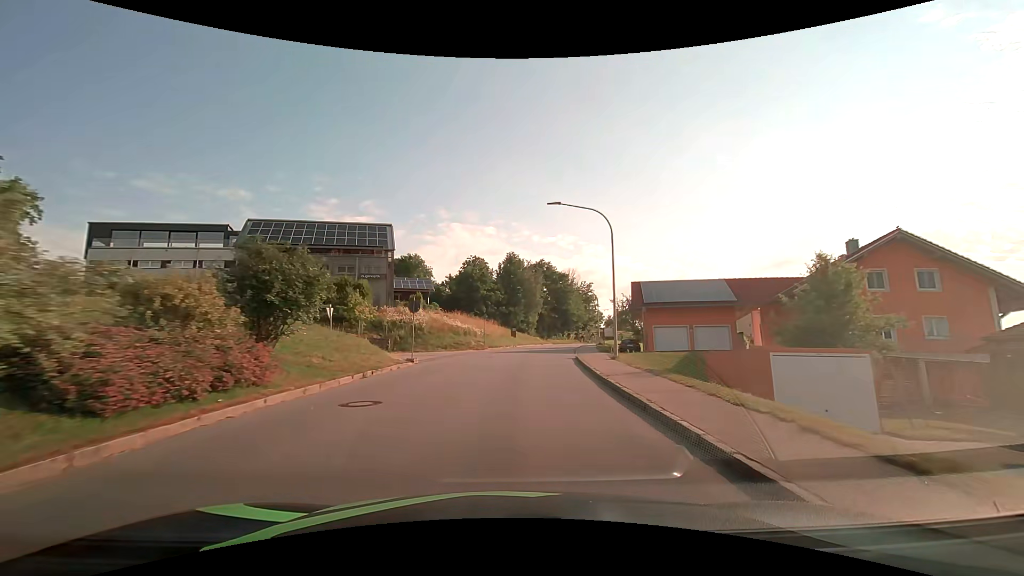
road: tertiary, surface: asphalt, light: Day
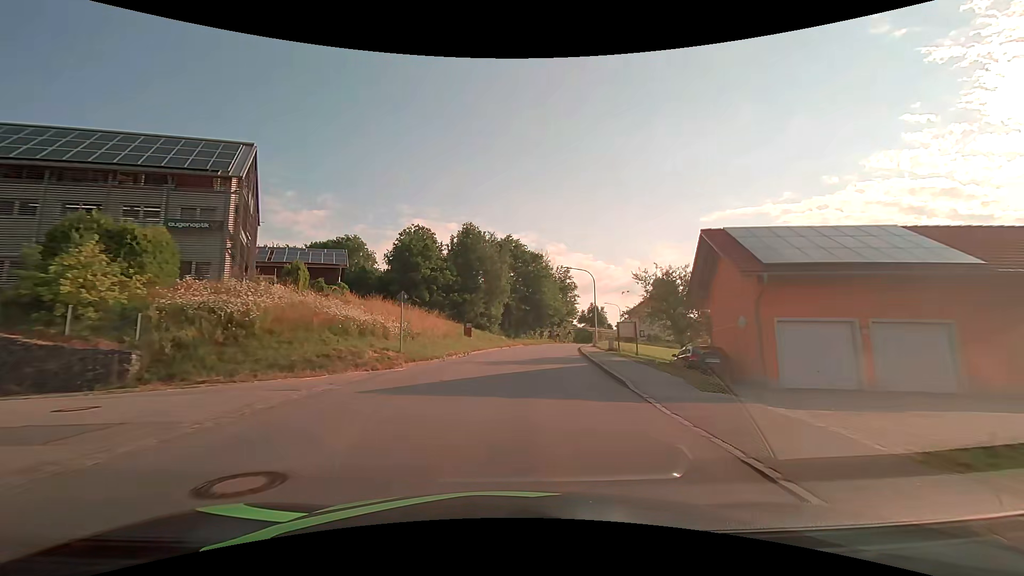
(+0.6, +22.8) m; +4°
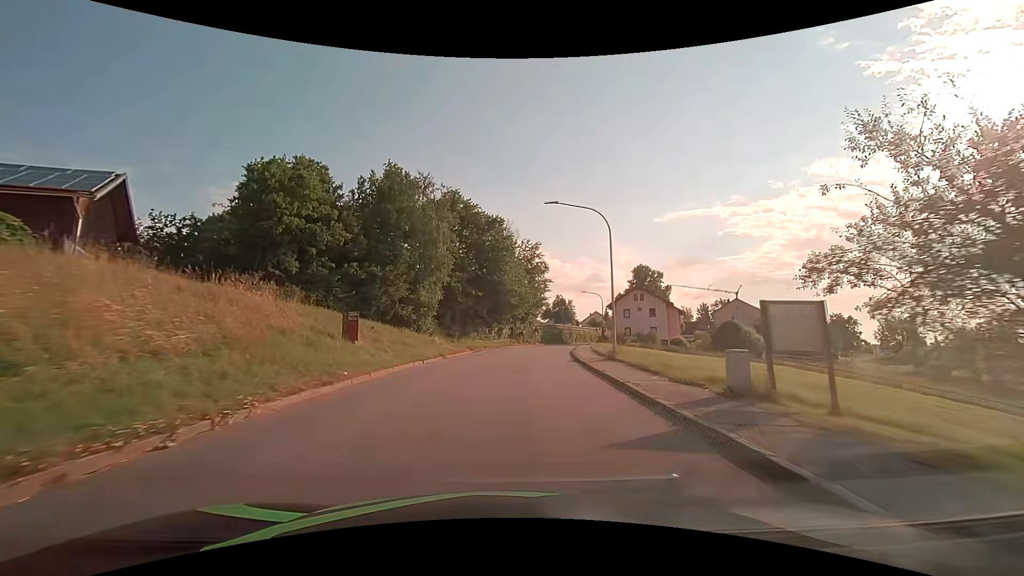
(+1.1, +22.8) m; +5°
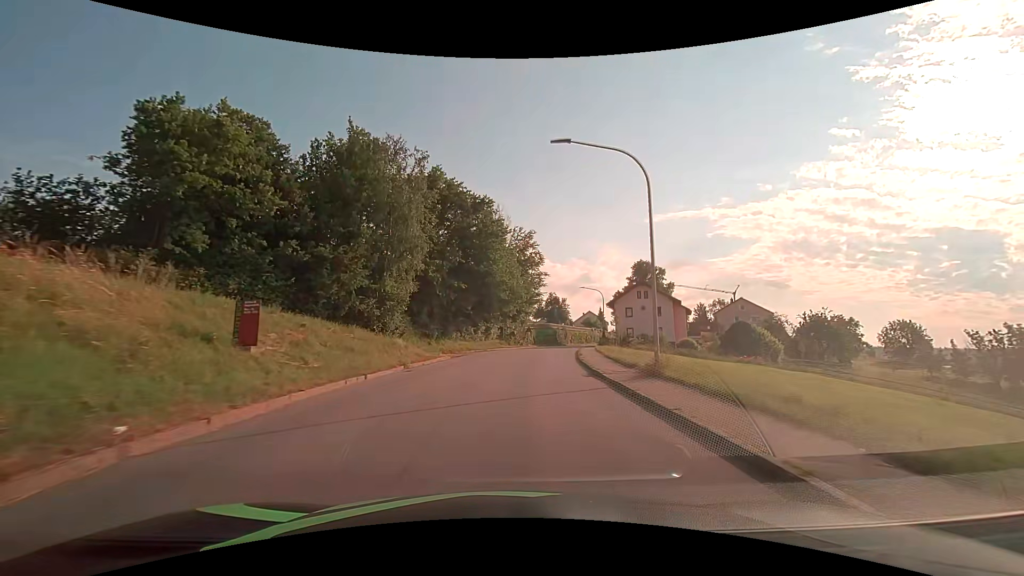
(0.0, +7.7) m; +1°
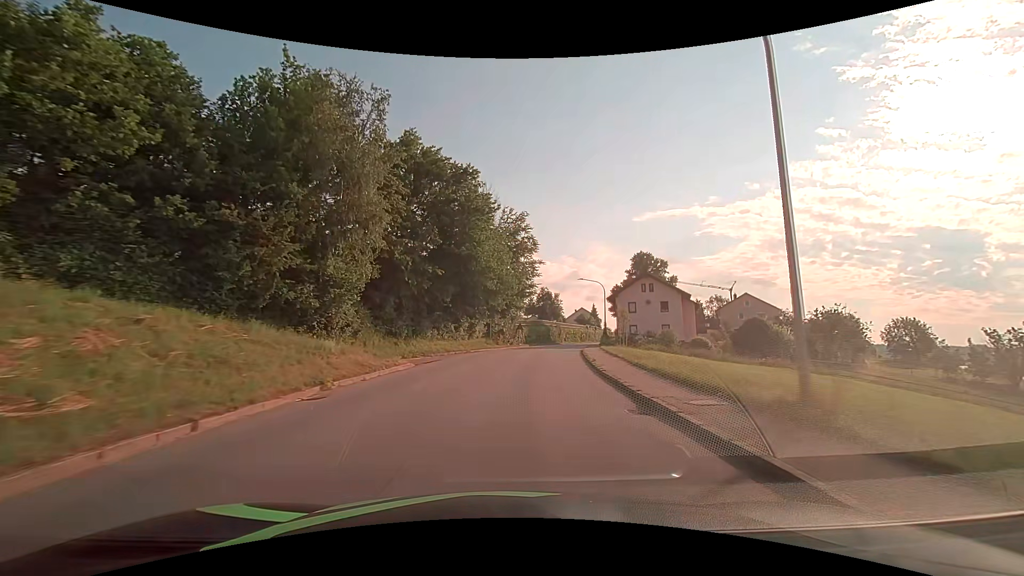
(+0.1, +7.7) m; +2°
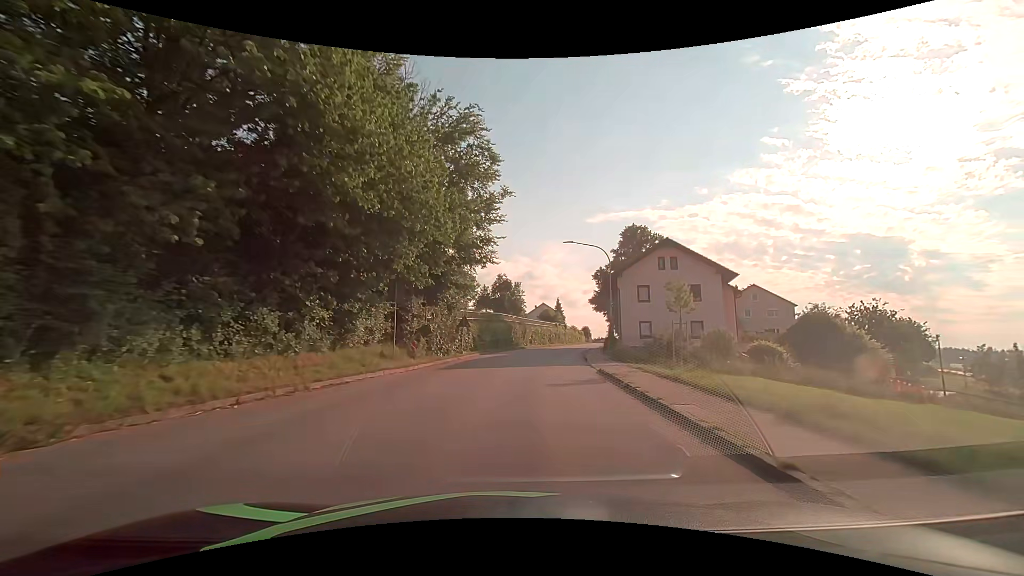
(+0.9, +23.0) m; +5°
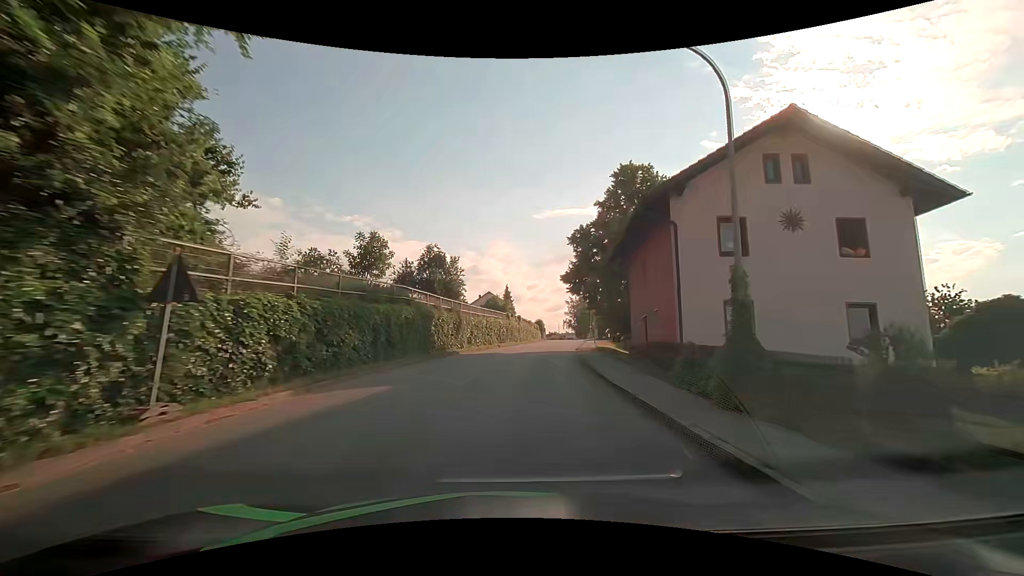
(+1.3, +23.0) m; +6°
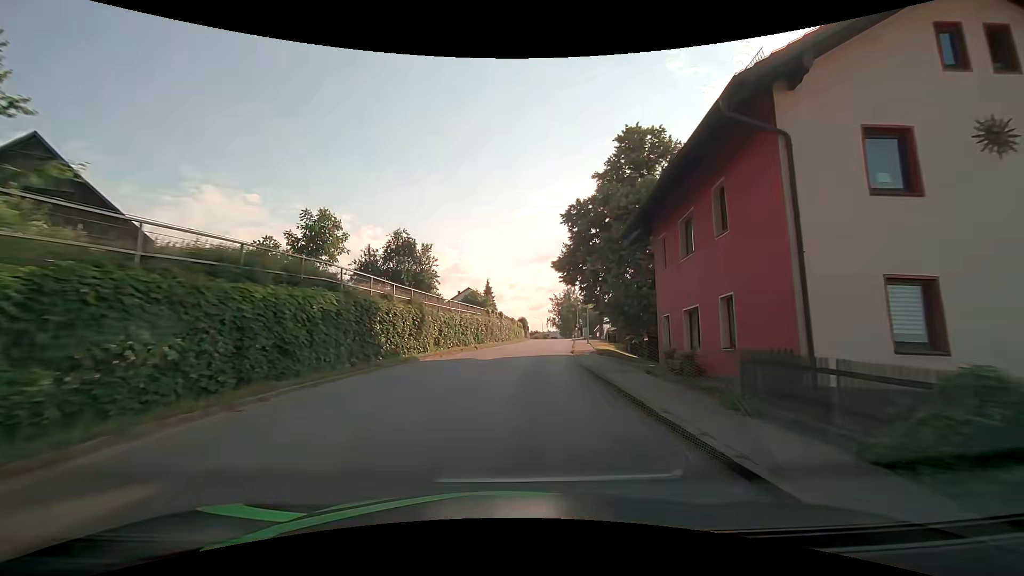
(+0.1, +7.7) m; +2°
(0, +10) (+1, +20) (+2, +30) (+3, +40) (+4, +50) (+6, +60) (+7, +70) (+9, +79) (+10, +89) (+11, +99) m
